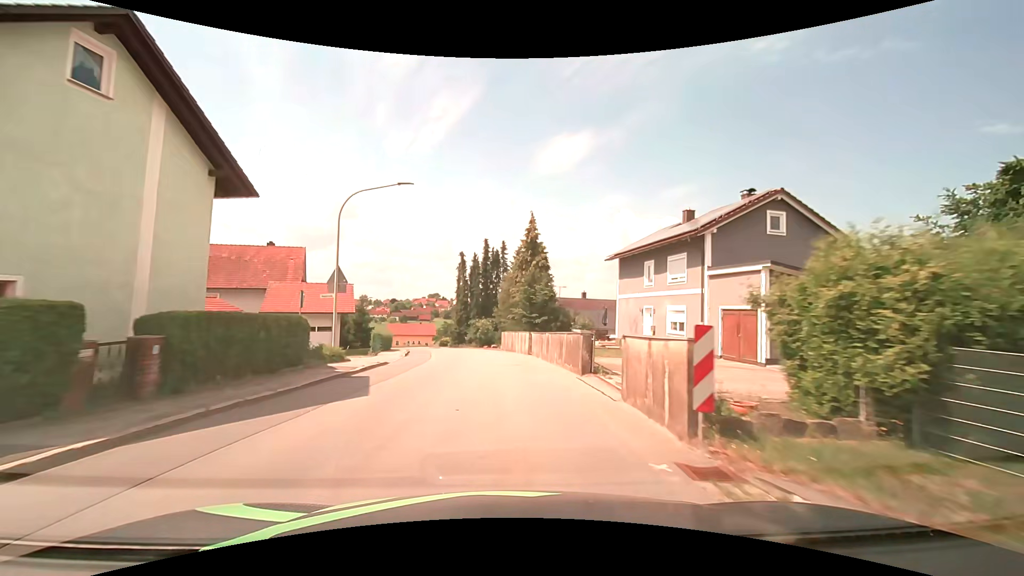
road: tertiary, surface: asphalt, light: Day
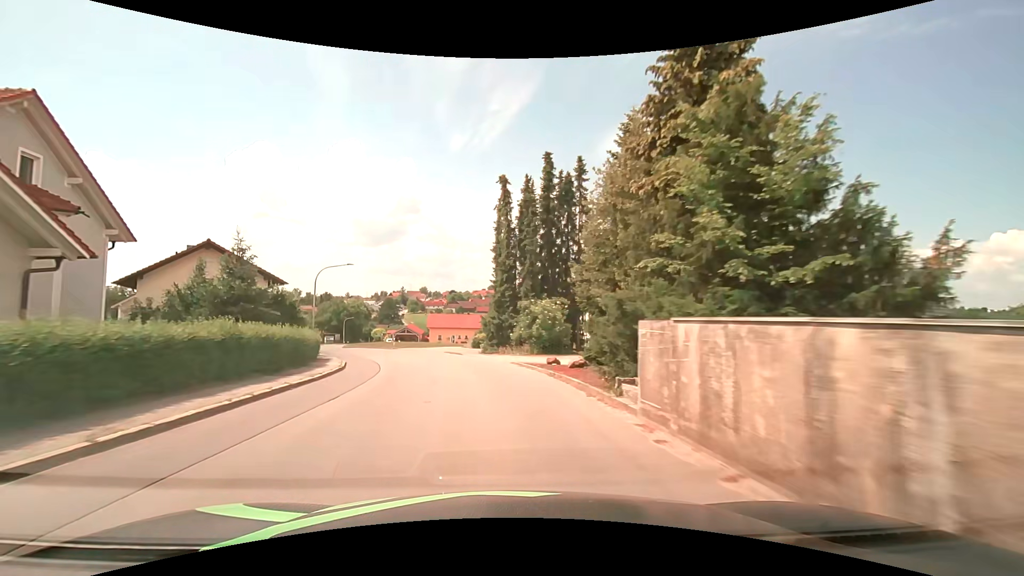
(-1.1, +31.0) m; -7°
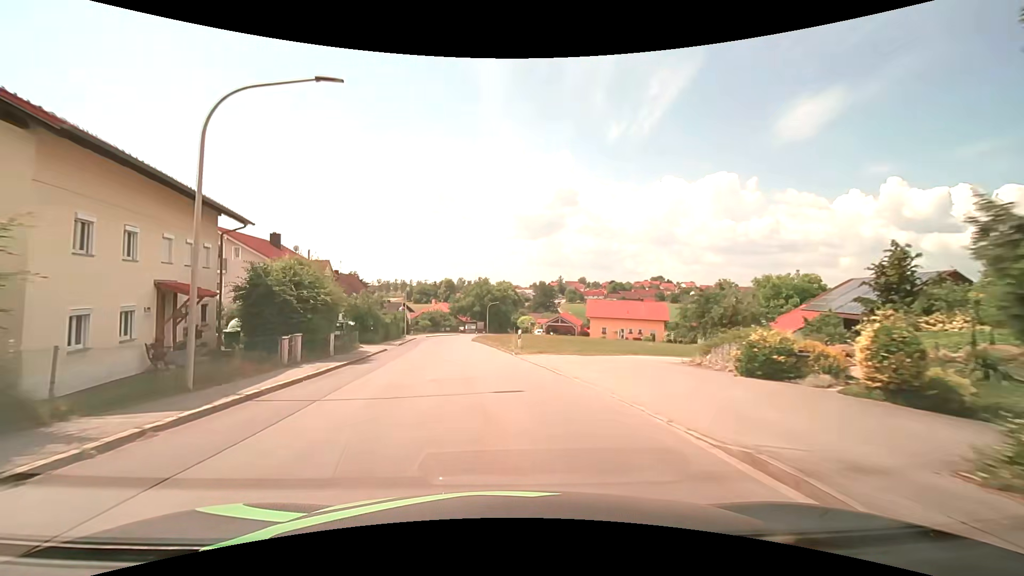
(-4.5, +30.4) m; -18°
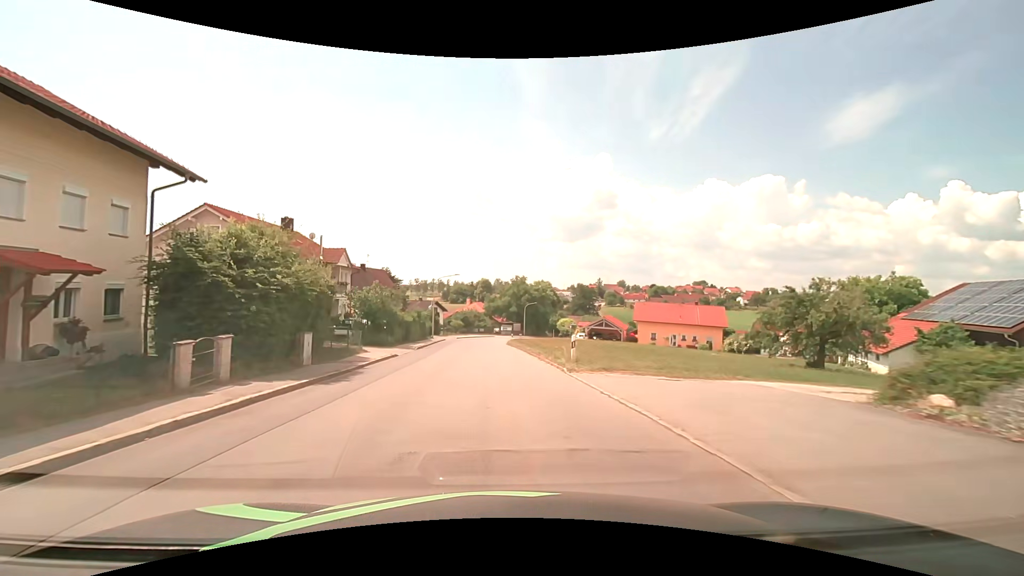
(-0.3, +7.6) m; -5°
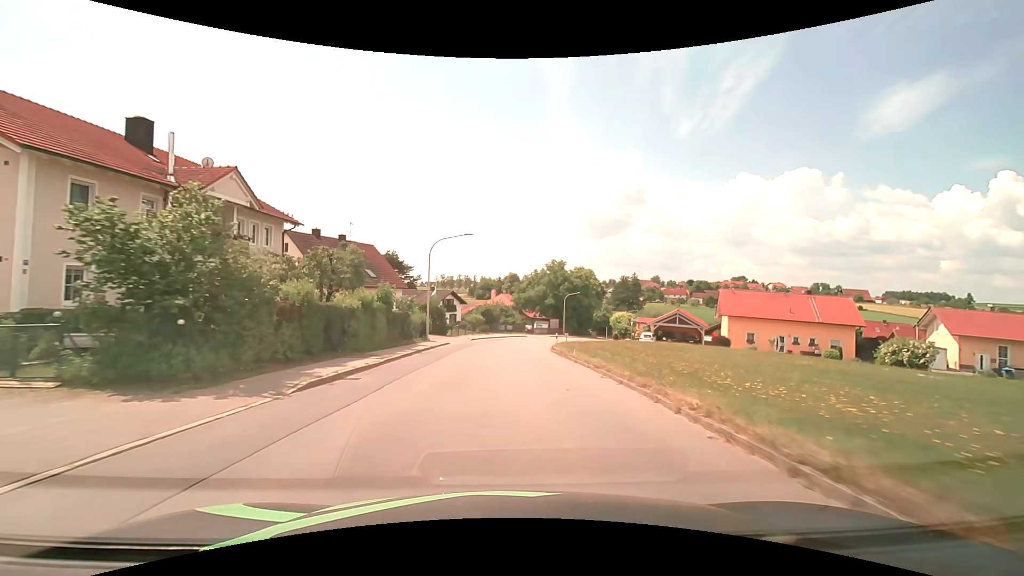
(-0.9, +23.0) m; -3°
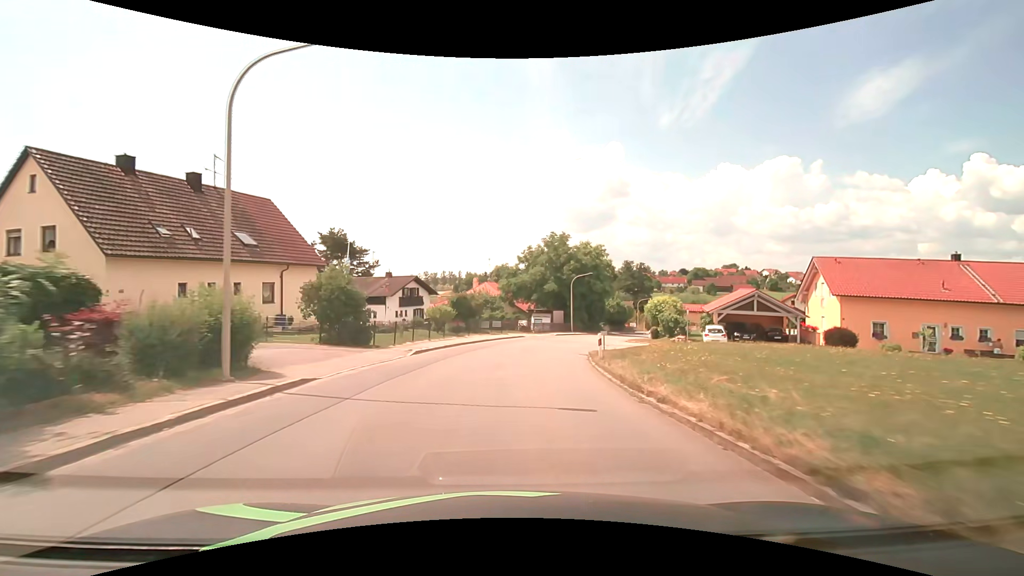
(+0.1, +23.0) m; +1°
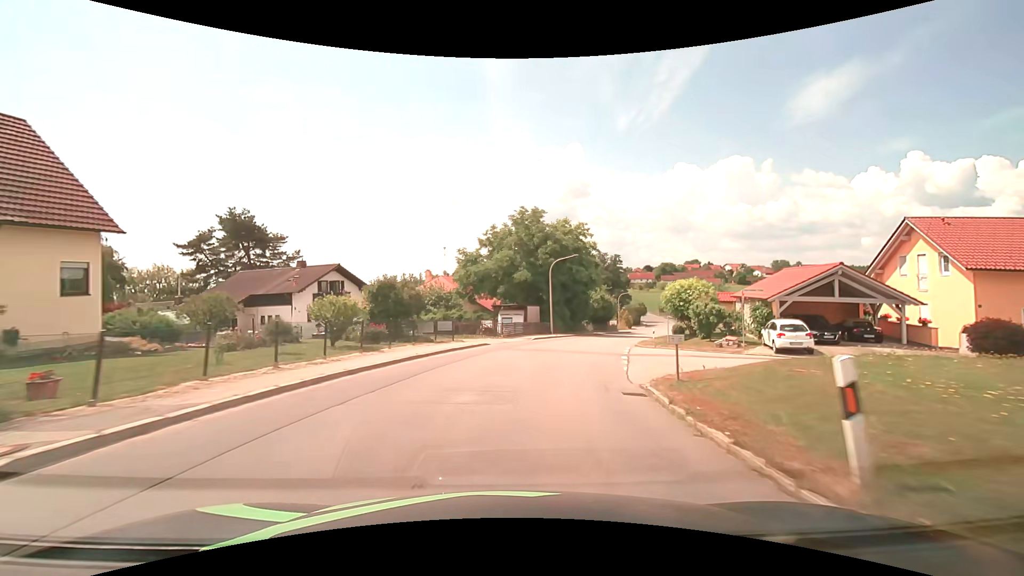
(+0.4, +15.3) m; +4°
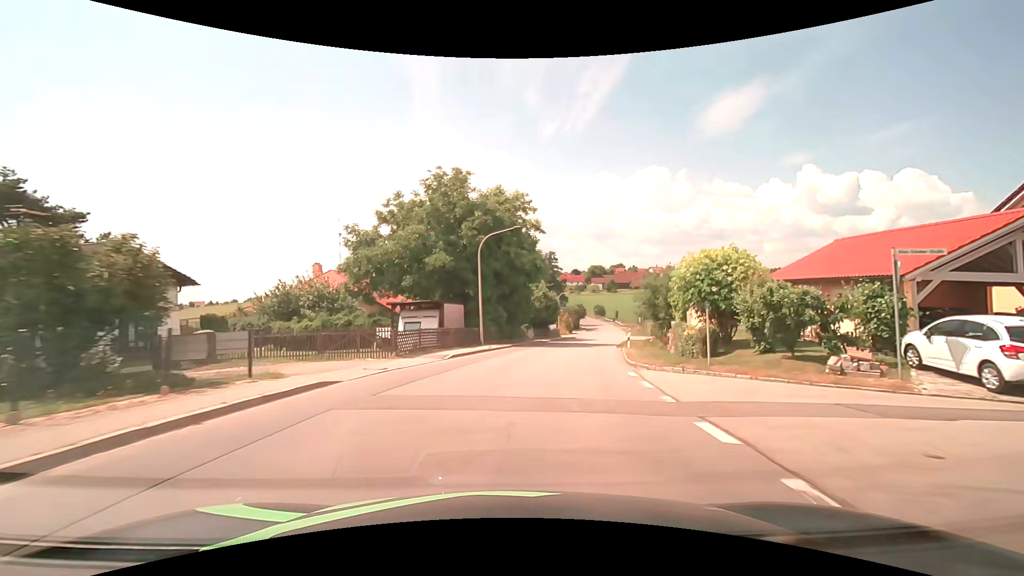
(+1.1, +15.2) m; +8°
(0, +10) (+2, +20) (+4, +30) (+6, +39) (+9, +49) (+11, +59) (+14, +68) (+16, +78) (+18, +88) (+20, +98) m
